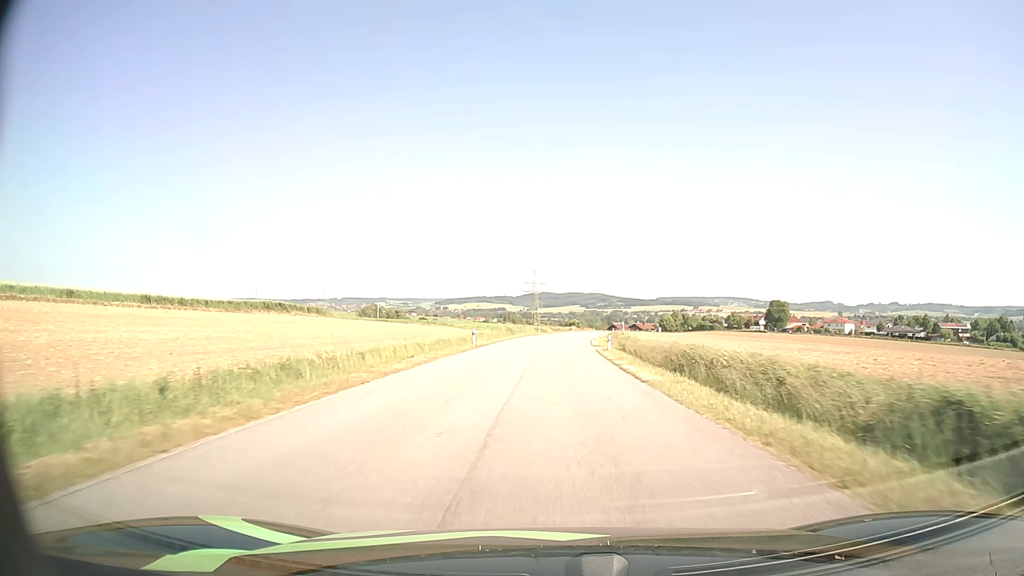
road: tertiary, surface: asphalt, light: Day
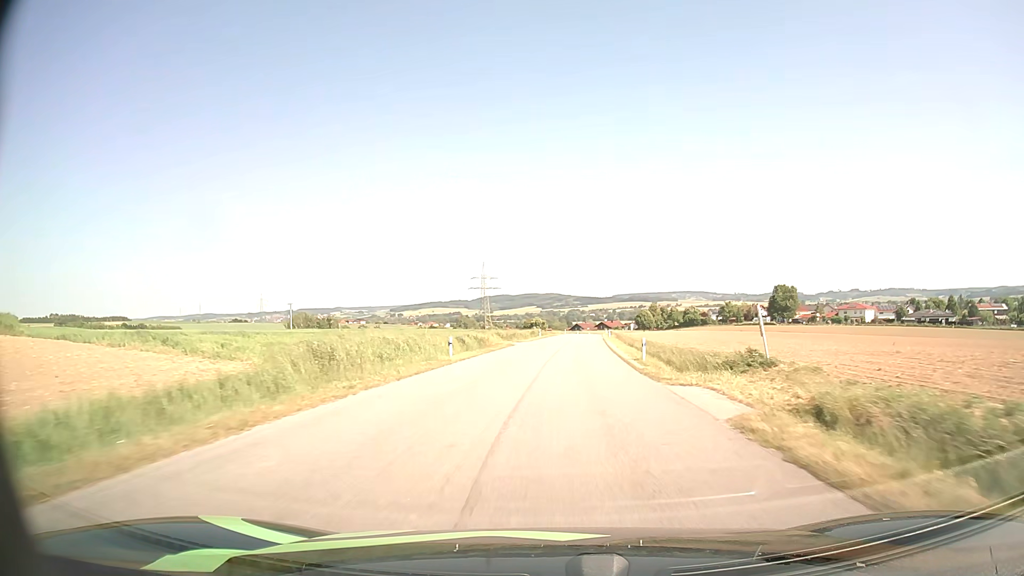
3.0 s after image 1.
(+0.9, +53.9) m; +4°
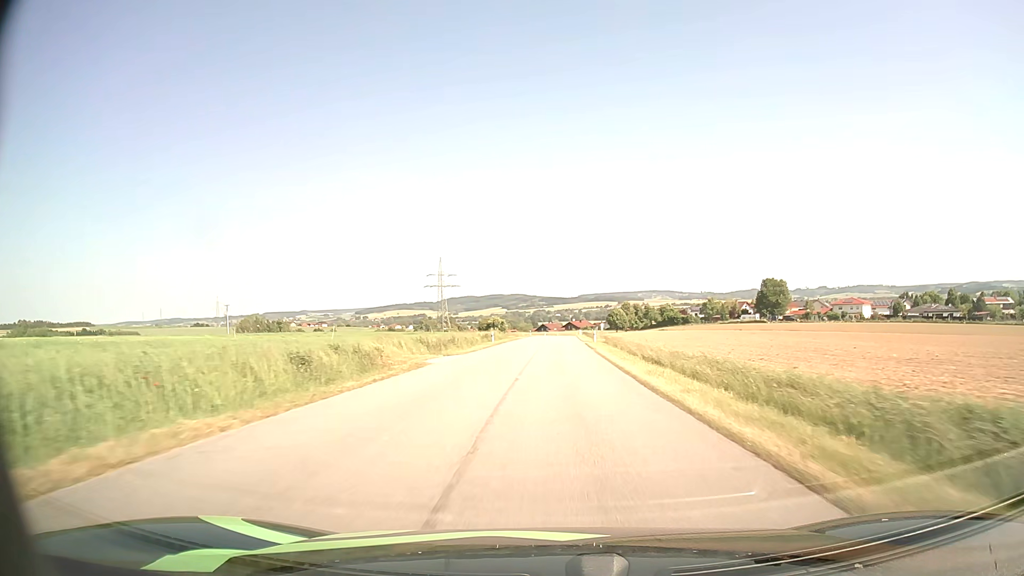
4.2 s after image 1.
(+0.6, +22.9) m; +3°
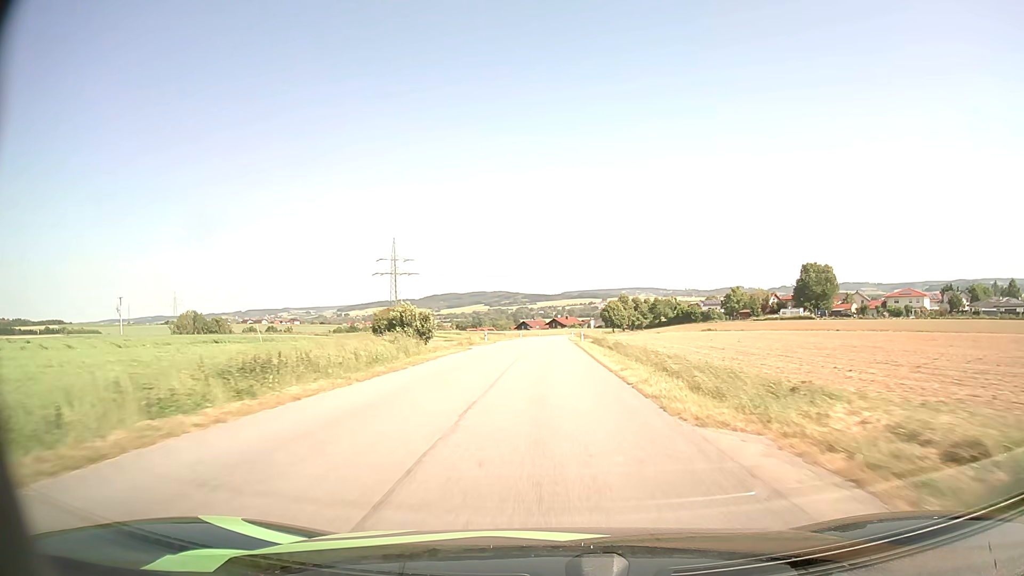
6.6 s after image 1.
(+0.9, +47.3) m; +2°
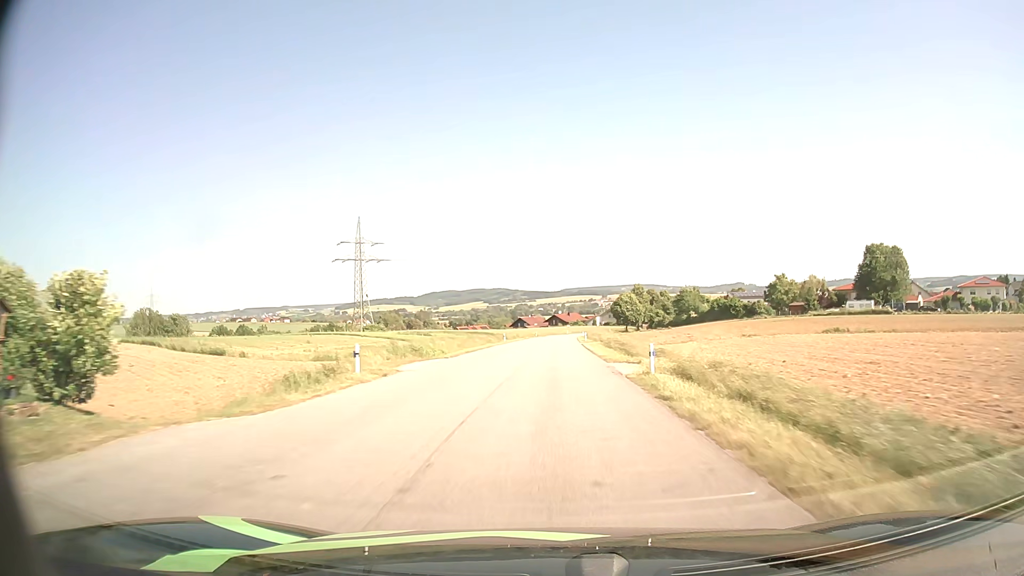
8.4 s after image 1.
(0.0, +35.1) m; 0°
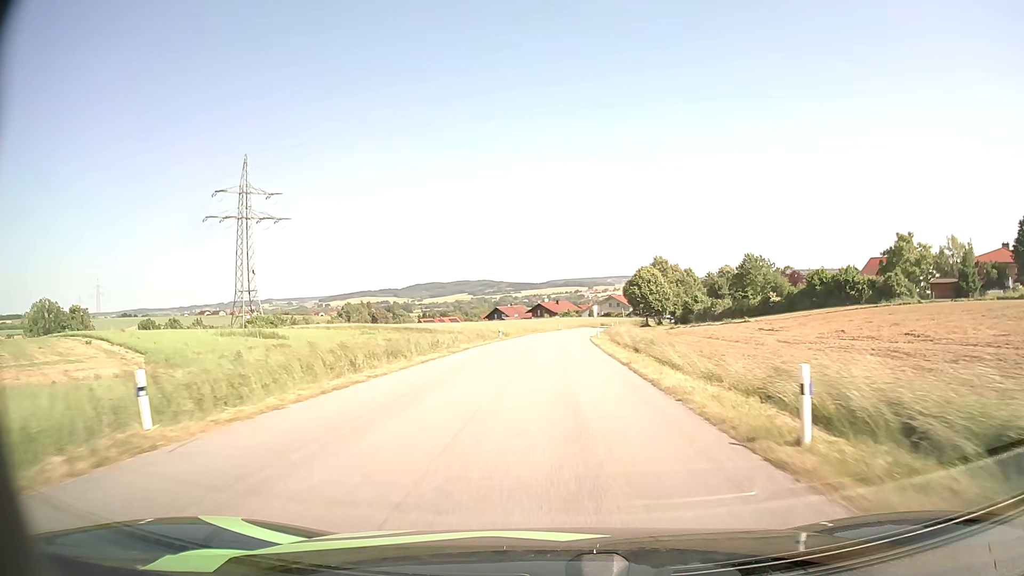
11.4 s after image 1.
(+0.5, +54.8) m; +1°
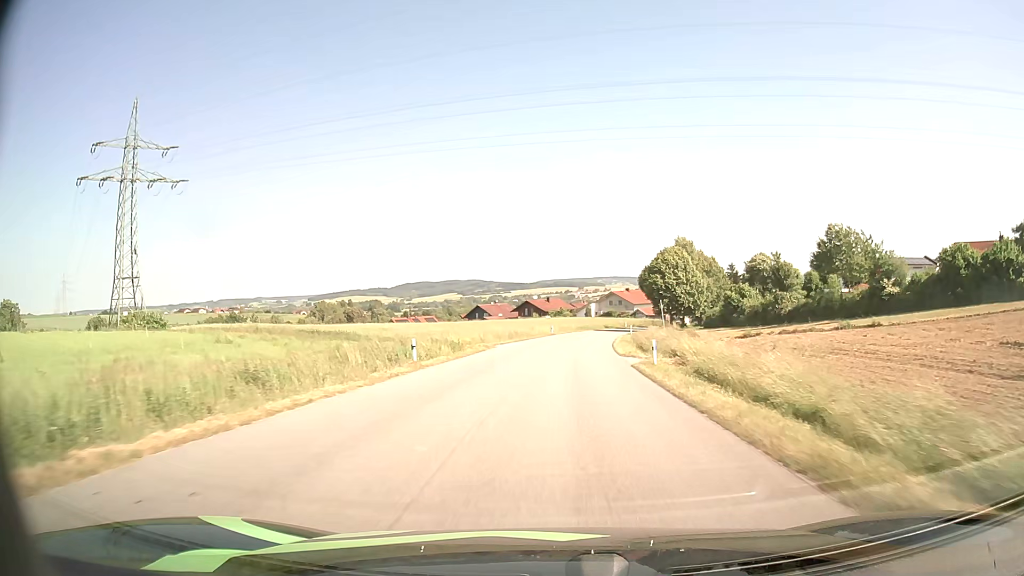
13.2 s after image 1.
(+0.2, +29.8) m; +1°
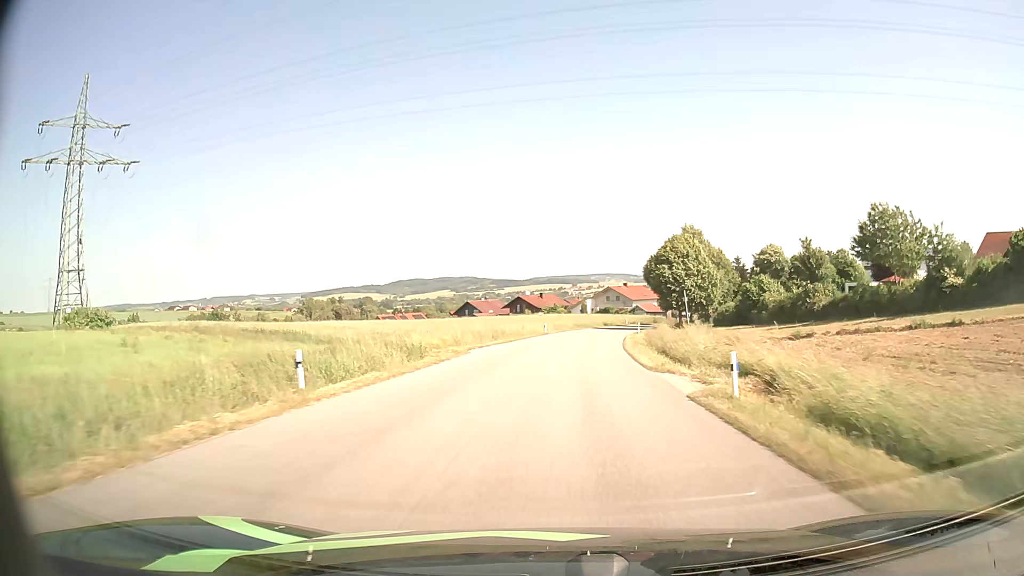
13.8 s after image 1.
(0.0, +9.4) m; +1°
(0, +10) (+1, +20) (+1, +30) (+2, +40) (+4, +50) (+6, +60) (+8, +69) (+10, +79) (+14, +88) (+17, +98) m
